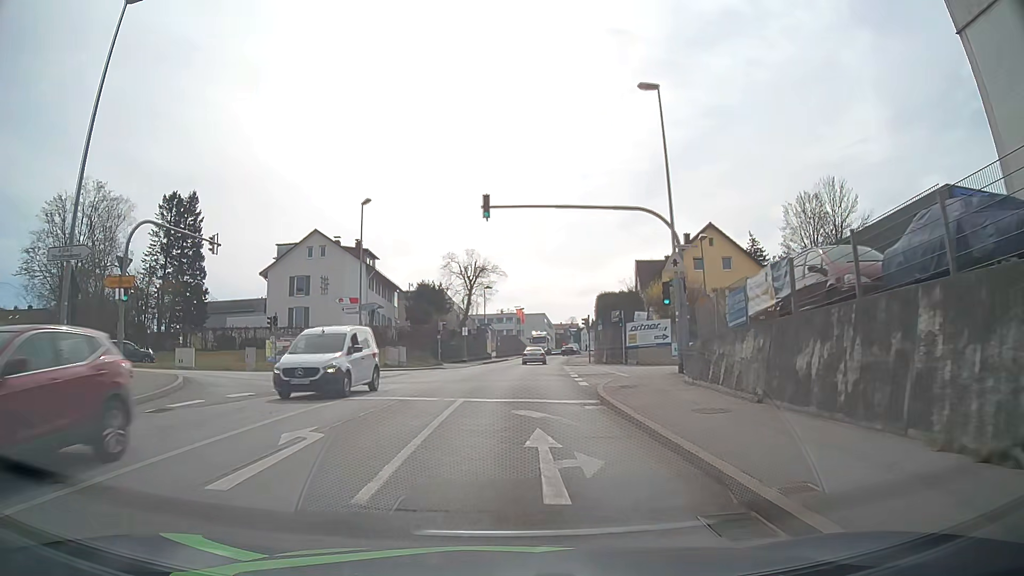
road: tertiary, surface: asphalt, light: Day
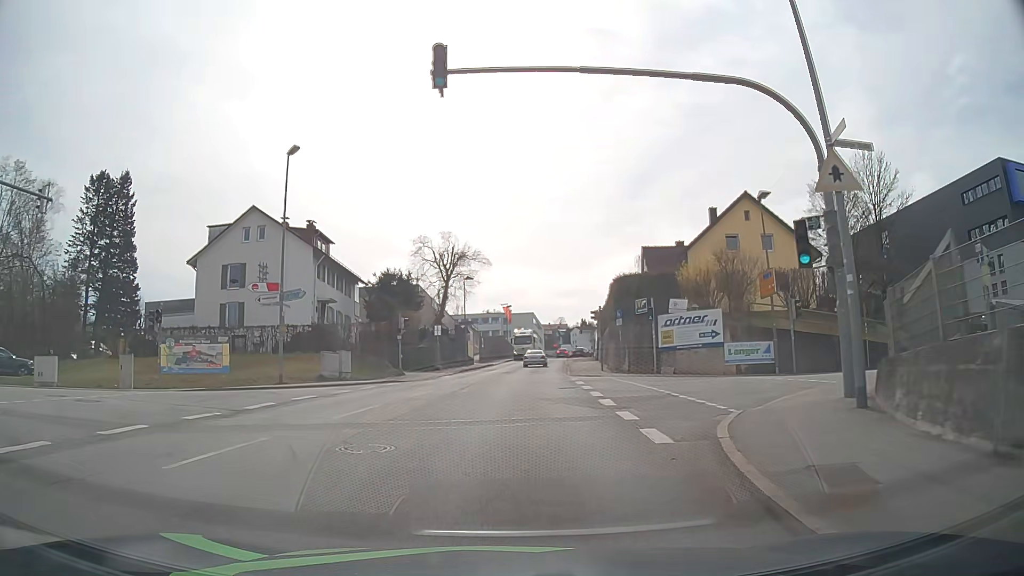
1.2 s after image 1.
(+0.2, +12.4) m; +1°
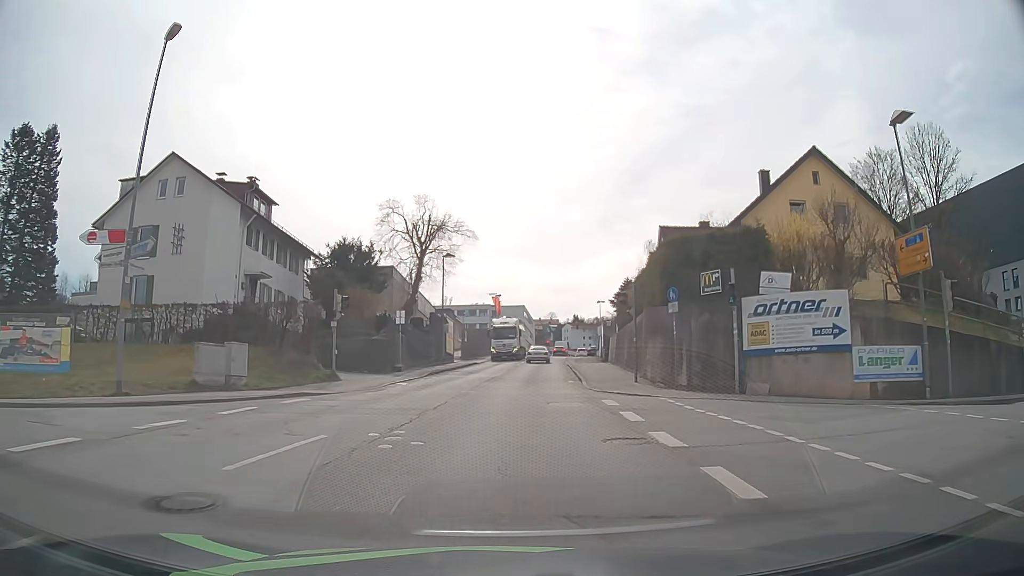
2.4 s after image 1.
(+0.1, +12.1) m; +1°
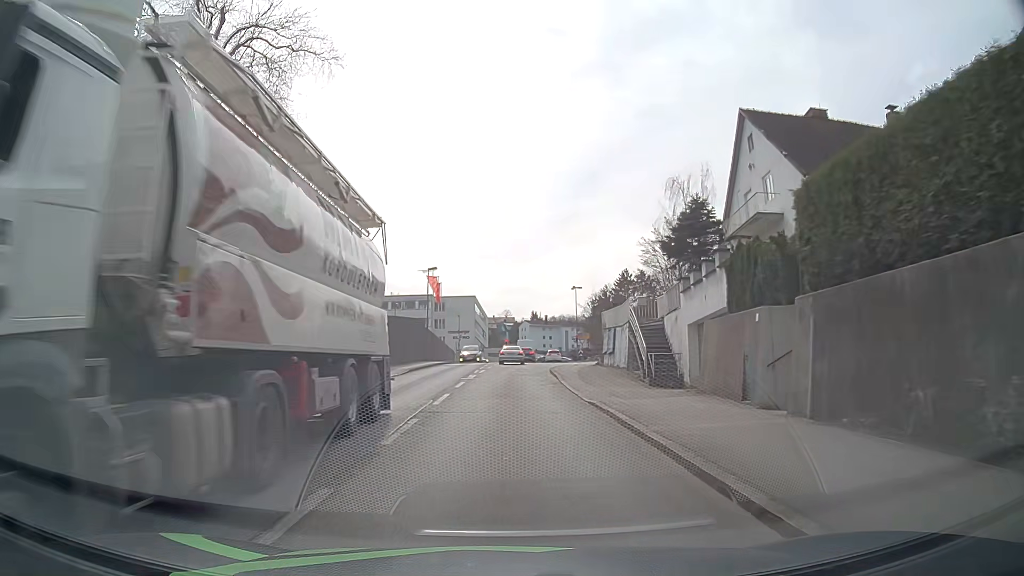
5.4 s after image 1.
(+1.2, +31.4) m; +4°
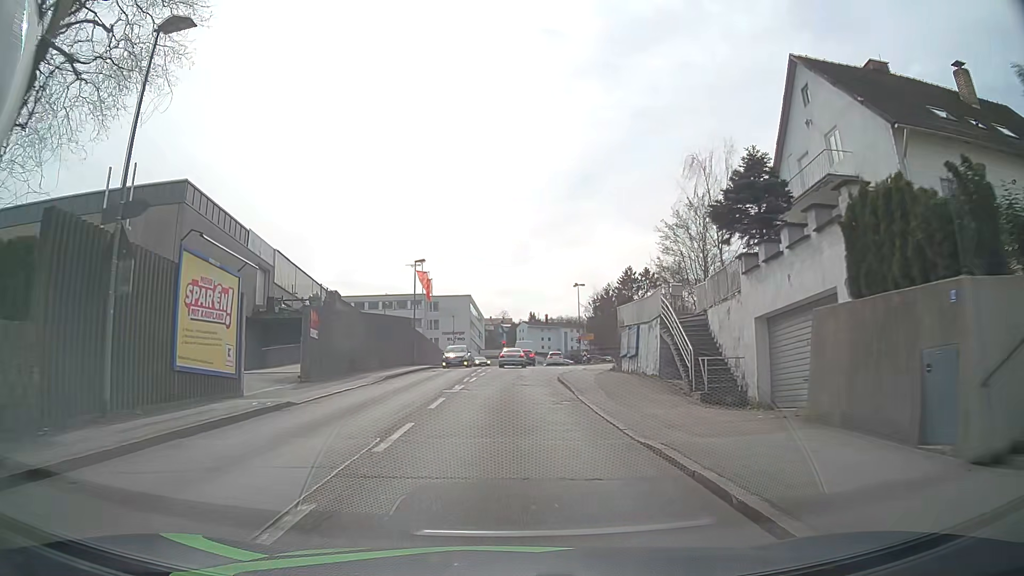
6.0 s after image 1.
(0.0, +6.5) m; 0°
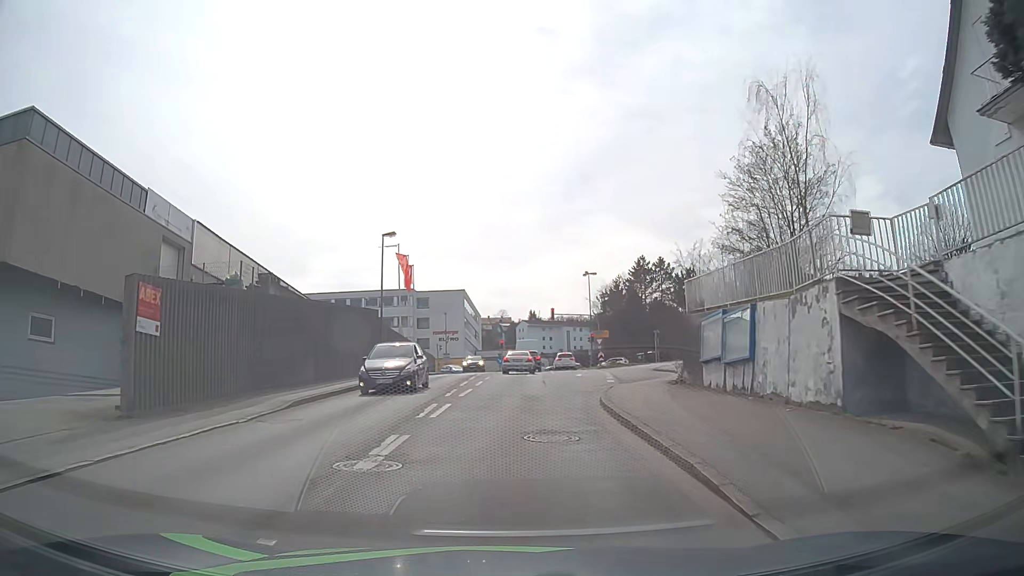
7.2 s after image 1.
(+0.1, +12.8) m; +1°
